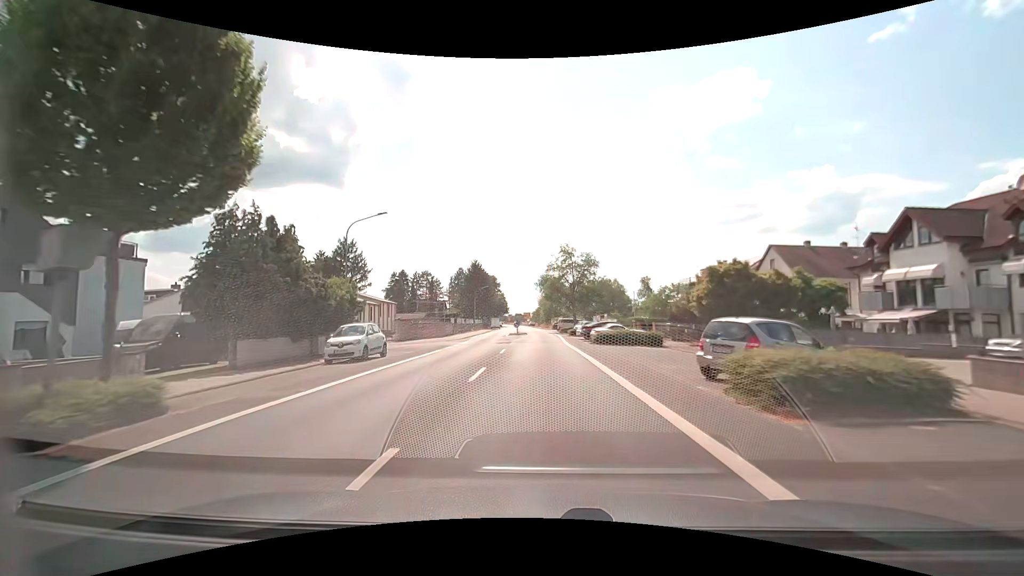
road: secondary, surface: asphalt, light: Day
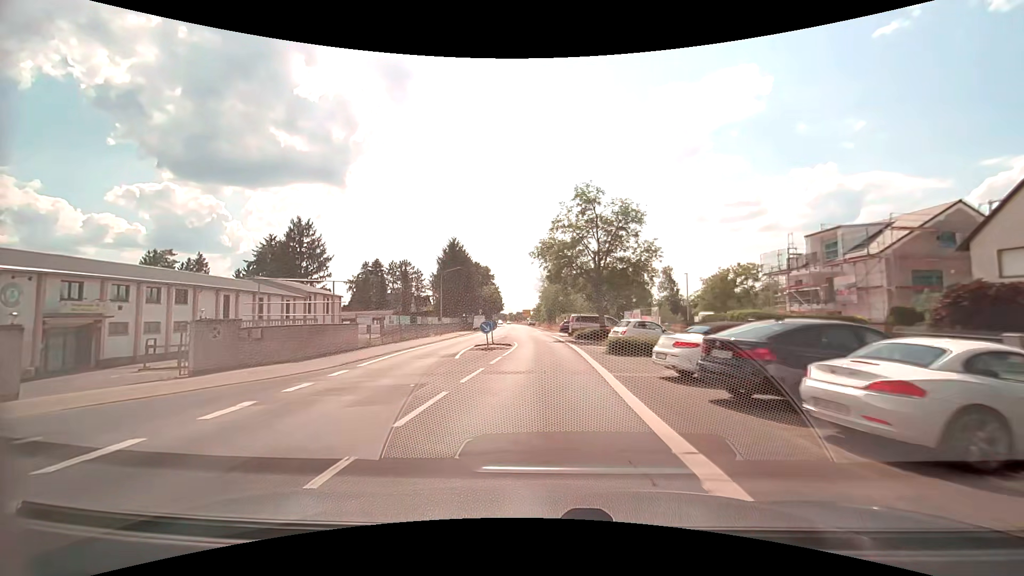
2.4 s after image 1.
(+0.2, +28.1) m; 0°
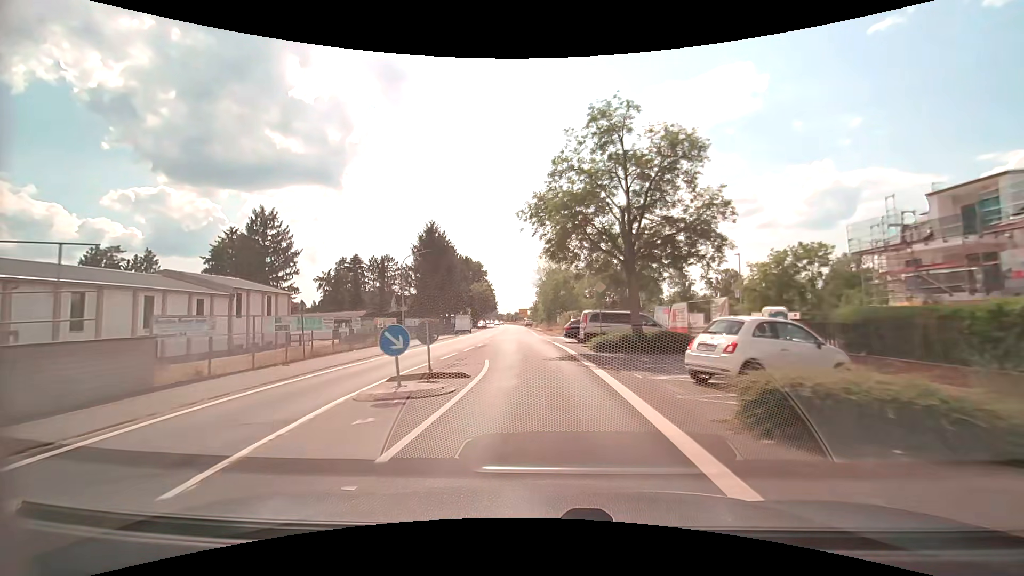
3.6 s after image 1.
(+0.1, +14.1) m; +1°
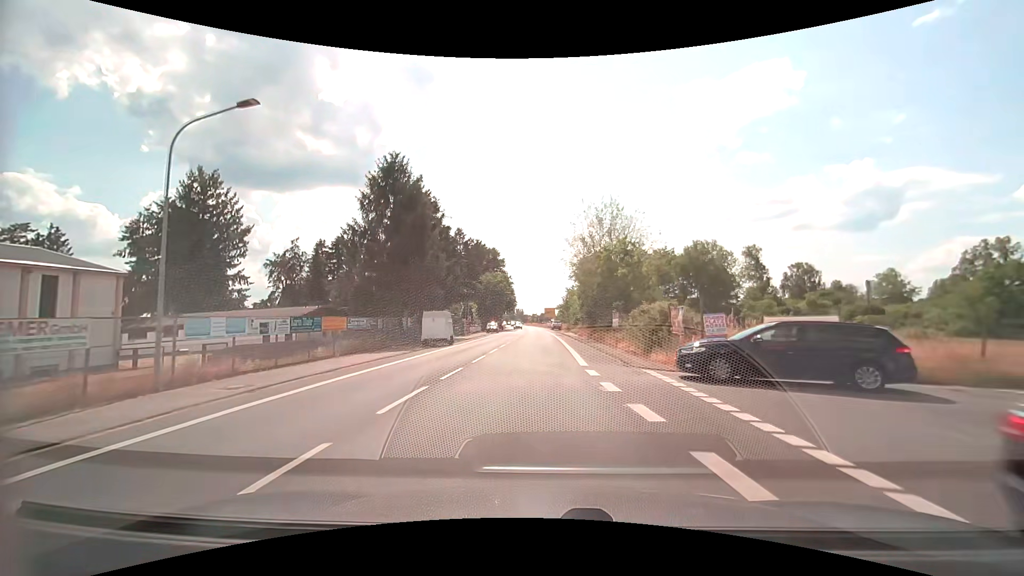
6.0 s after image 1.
(-1.0, +28.1) m; -4°
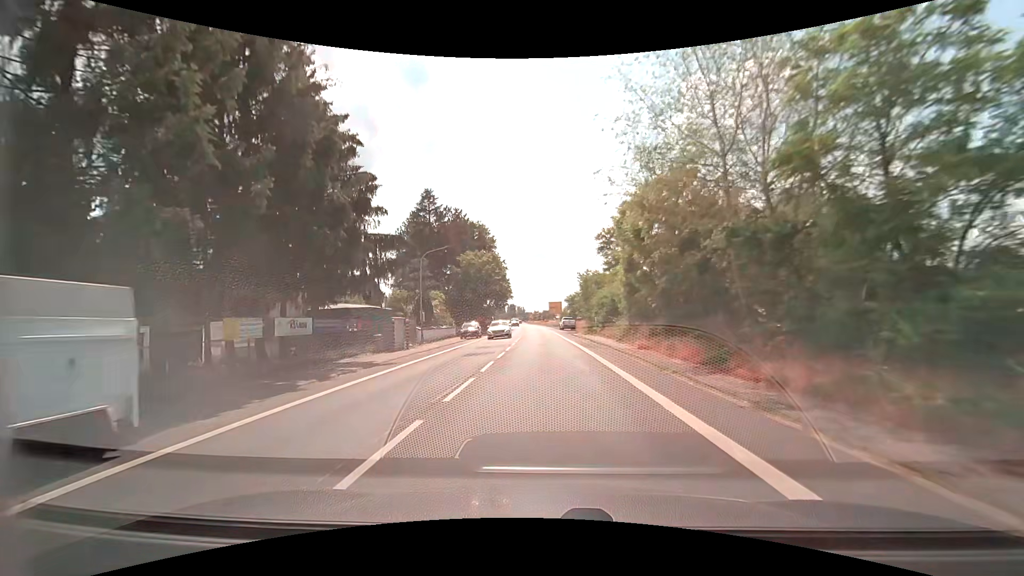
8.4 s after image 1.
(-0.4, +27.9) m; 0°
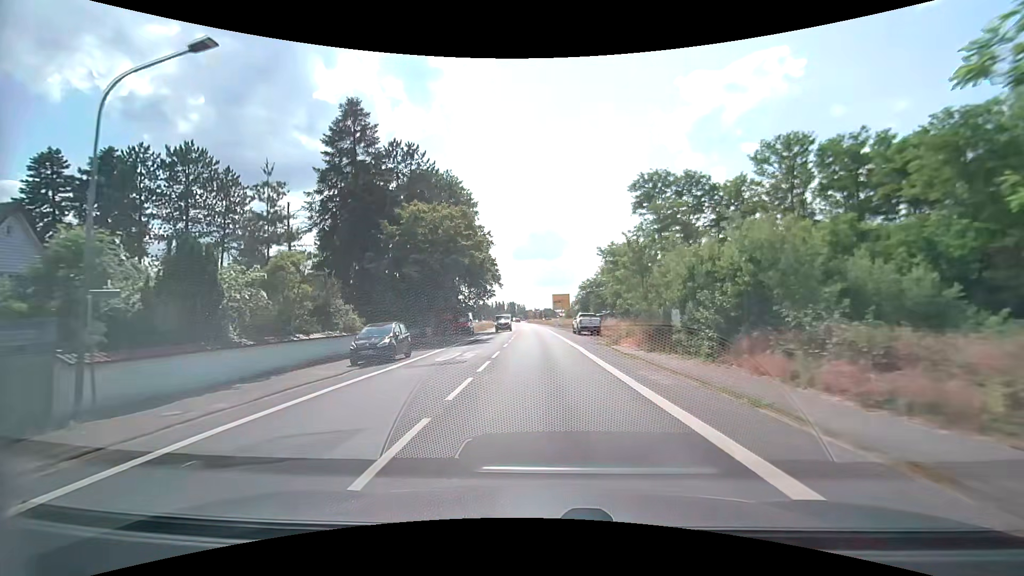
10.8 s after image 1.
(-0.2, +27.5) m; +1°
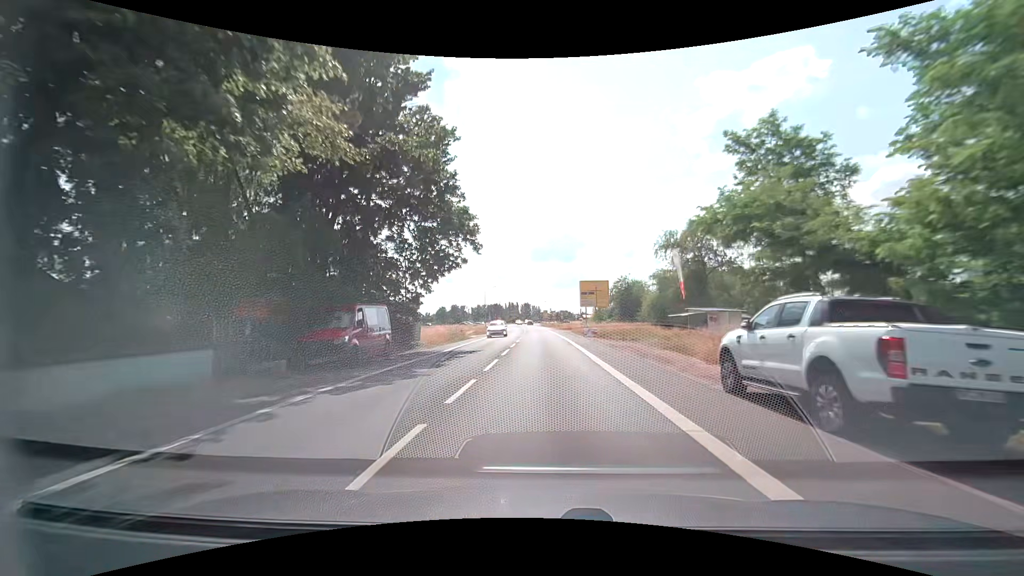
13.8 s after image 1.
(-1.1, +34.6) m; -2°
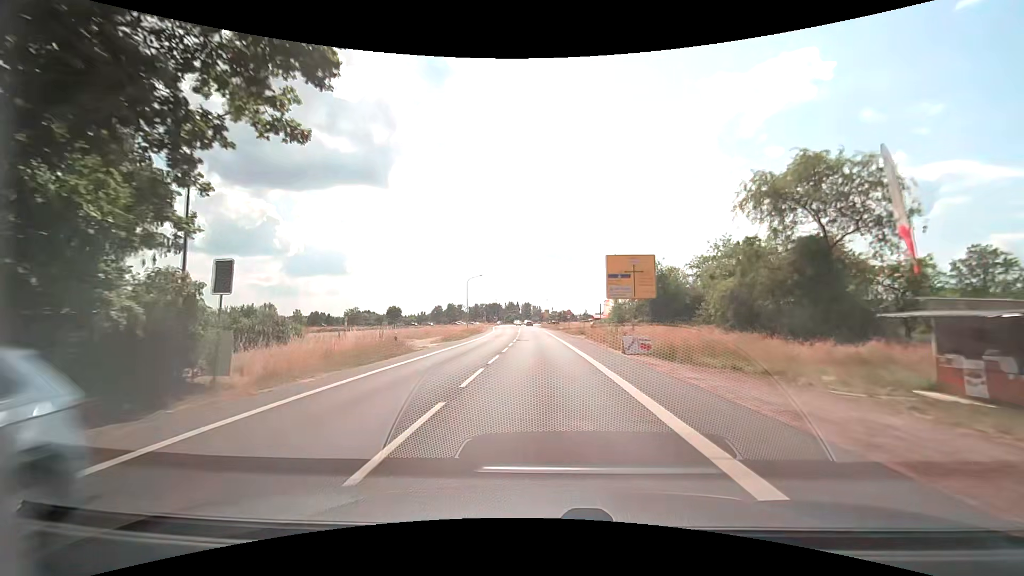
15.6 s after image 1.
(-0.1, +21.3) m; 0°
(0, +10) (0, +20) (-1, +30) (-1, +40) (-1, +50) (-2, +60) (-2, +70) (-3, +80) (-3, +90) (-4, +100) m
